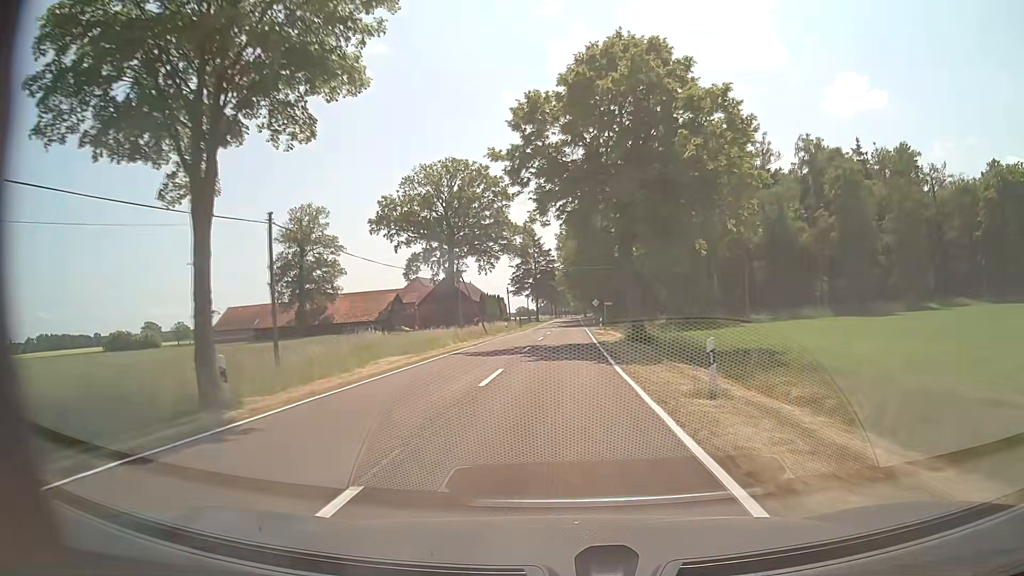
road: tertiary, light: Day
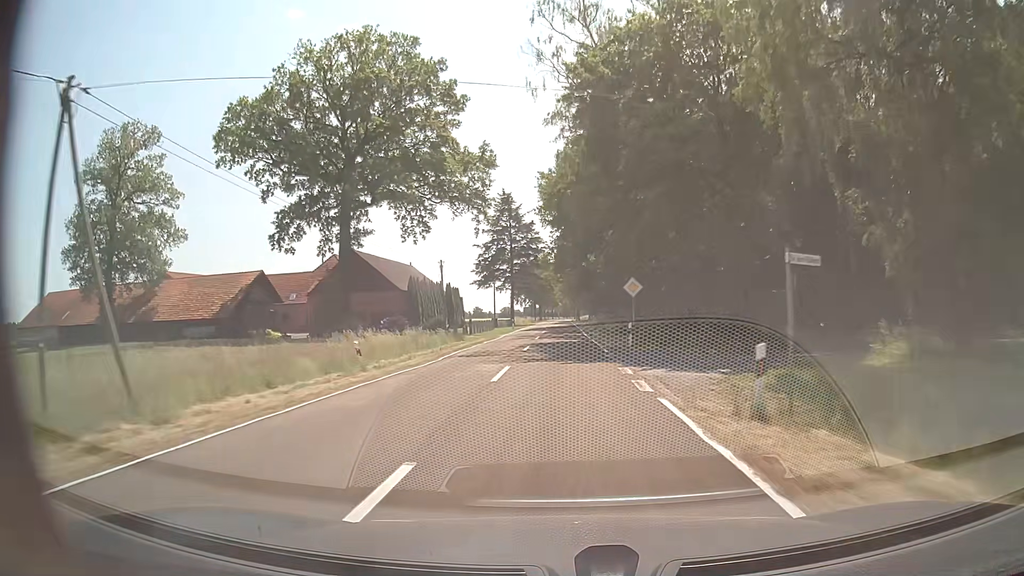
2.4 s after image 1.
(+0.7, +46.4) m; +1°
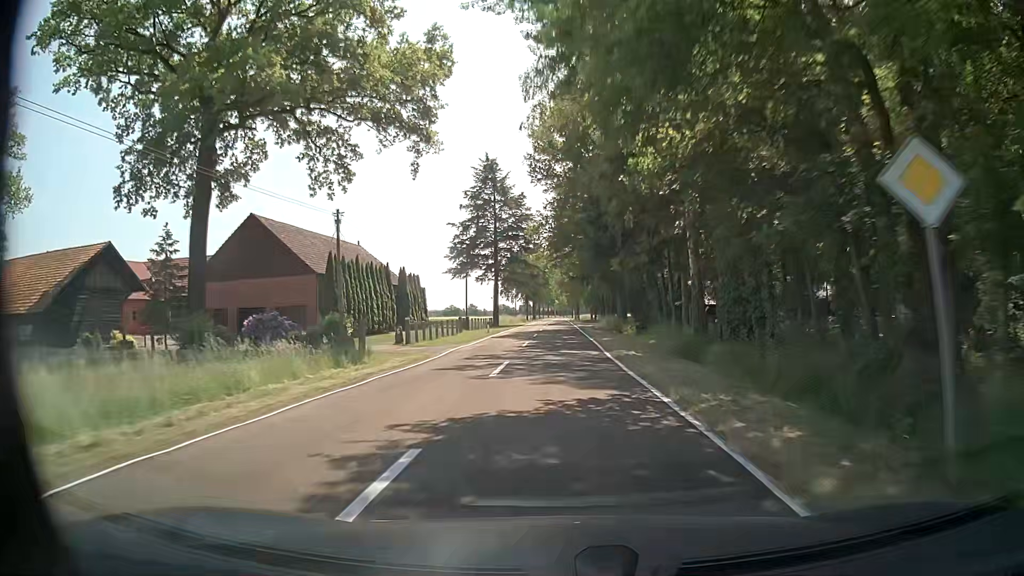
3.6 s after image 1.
(+0.1, +23.2) m; 0°
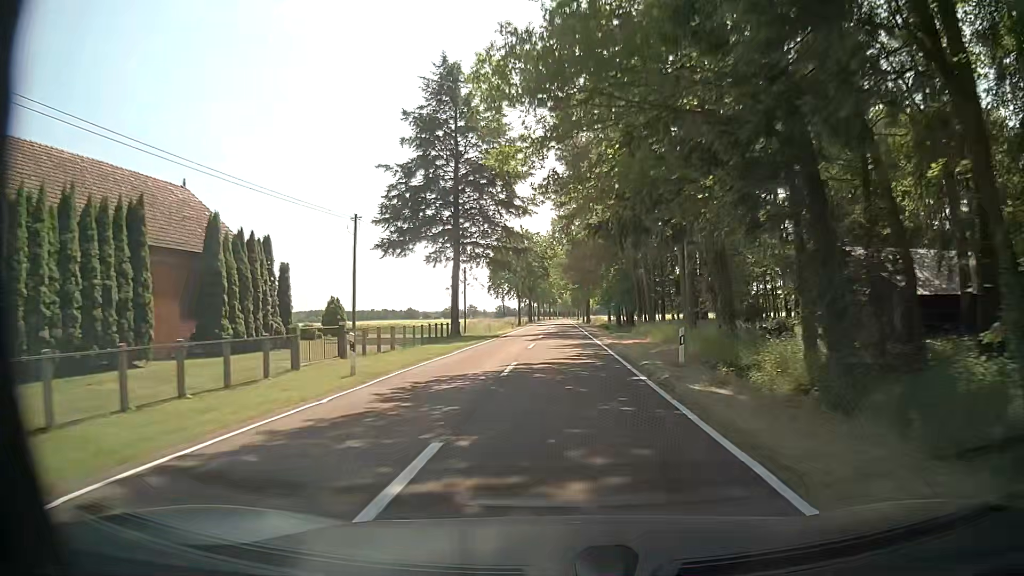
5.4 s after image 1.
(-0.1, +34.8) m; 0°
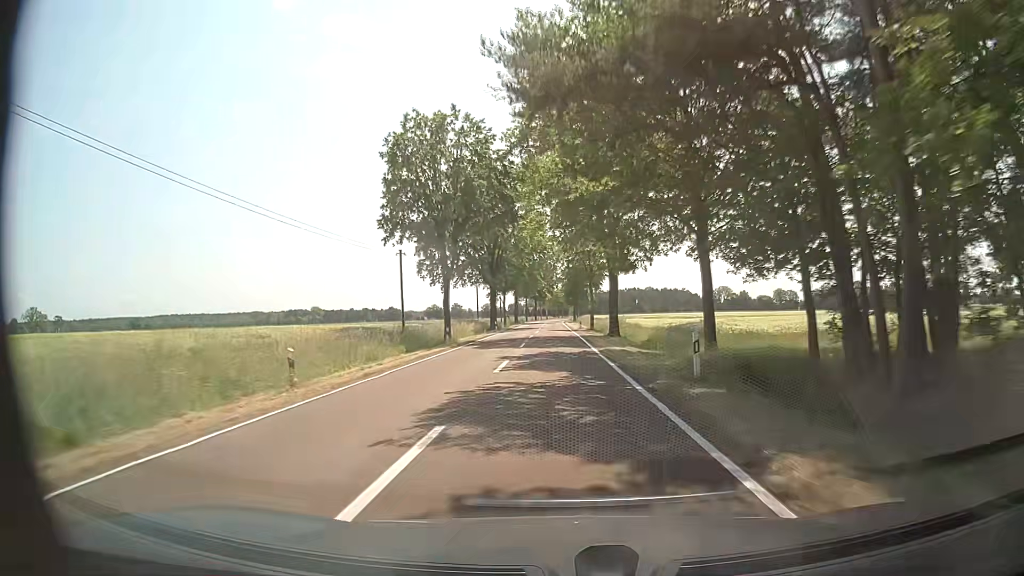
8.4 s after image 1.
(+0.4, +58.1) m; +2°
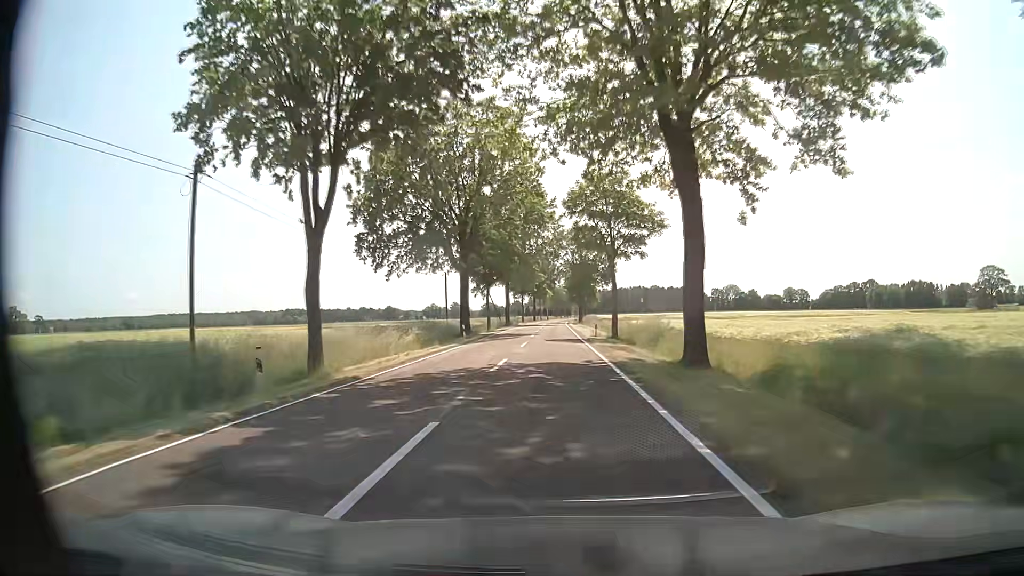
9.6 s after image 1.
(-0.5, +23.3) m; -1°
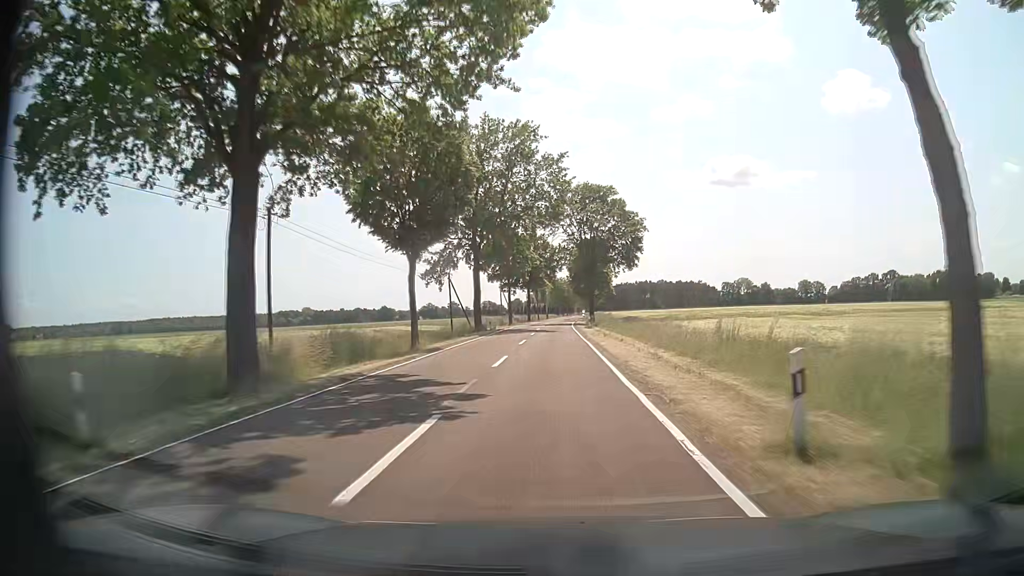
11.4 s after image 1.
(-0.1, +34.9) m; 0°
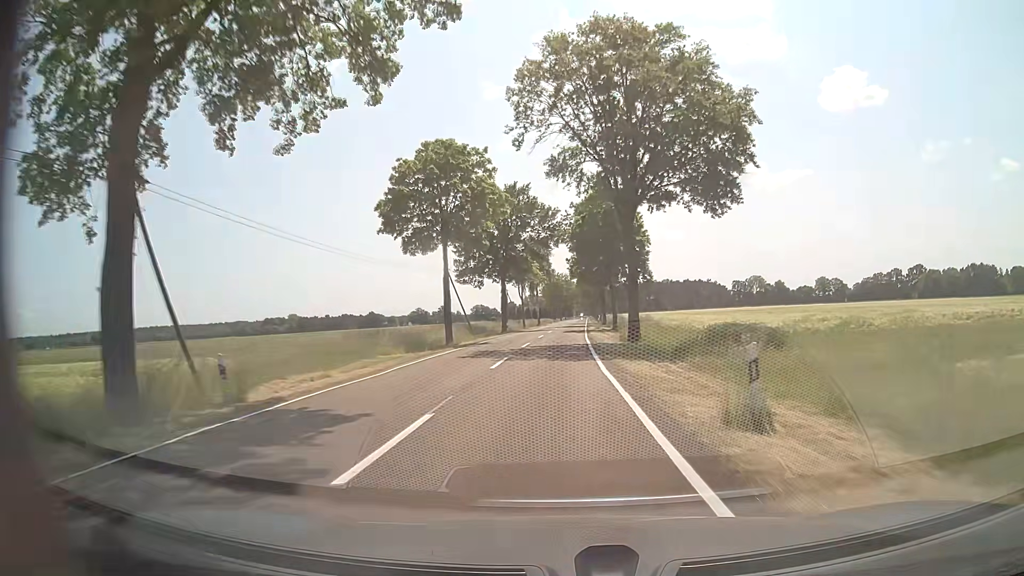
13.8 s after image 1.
(+0.1, +46.6) m; 0°
(0, +10) (0, +20) (0, +30) (+1, +40) (+1, +50) (+1, +60) (+2, +70) (+2, +80) (+3, +90) (+3, +100) m
